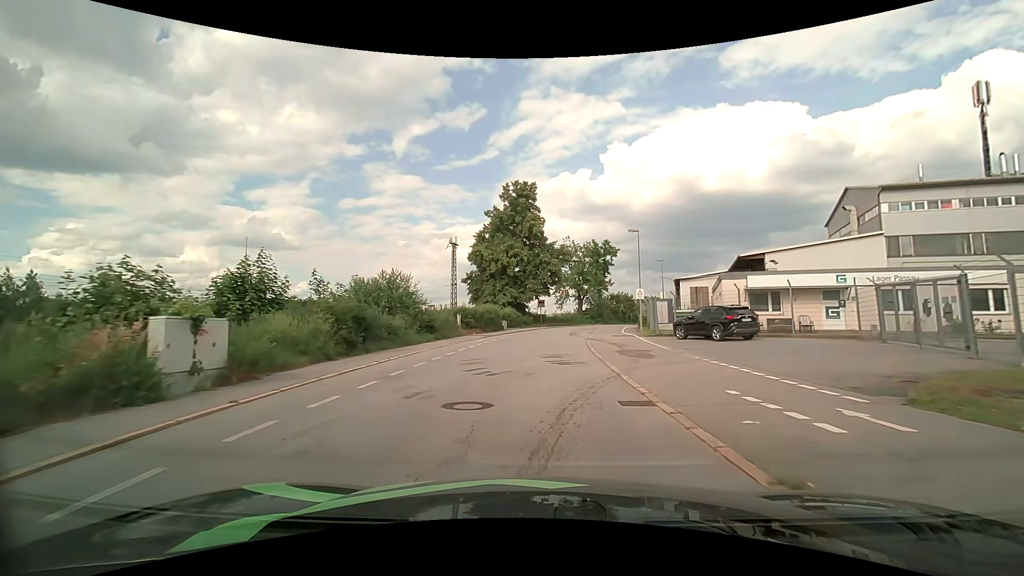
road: residential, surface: asphalt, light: Day
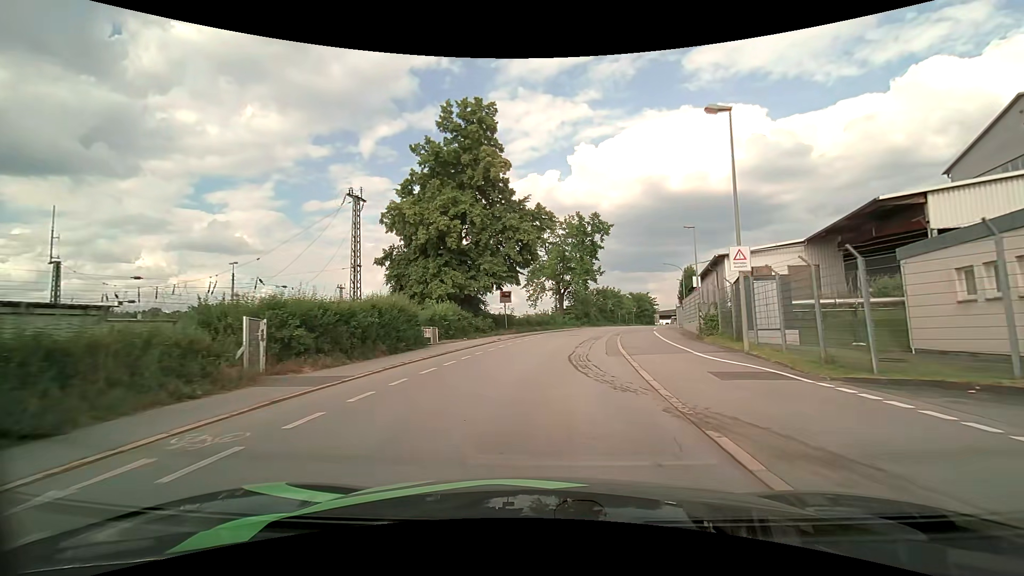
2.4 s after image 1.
(+0.3, +23.4) m; +3°
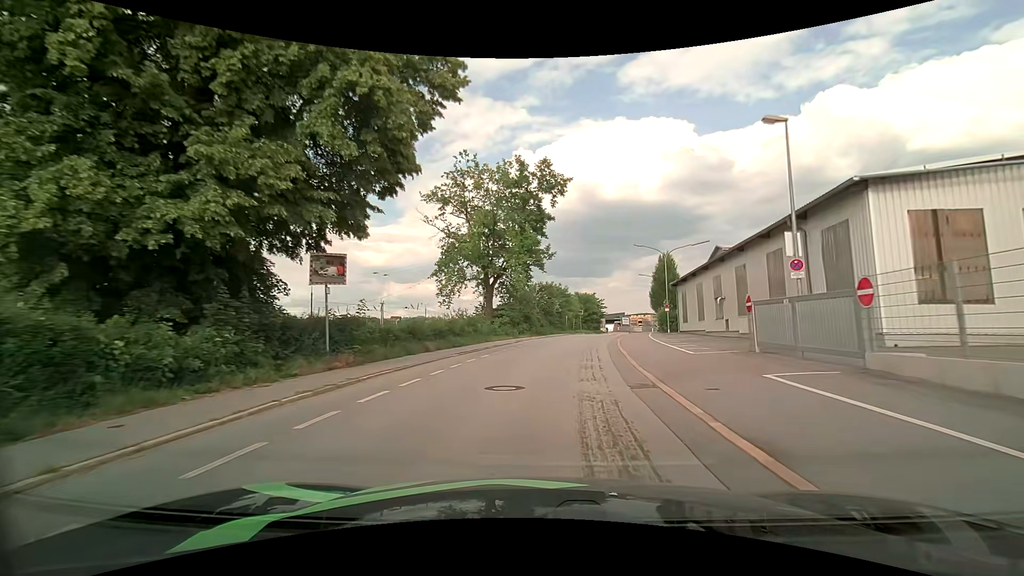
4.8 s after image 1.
(+1.5, +24.0) m; +7°
(0, +10) (+1, +20) (+2, +30) (+4, +40) (+6, +50) (+8, +59) (+10, +69) (+13, +79) (+15, +89) (+17, +98) m
